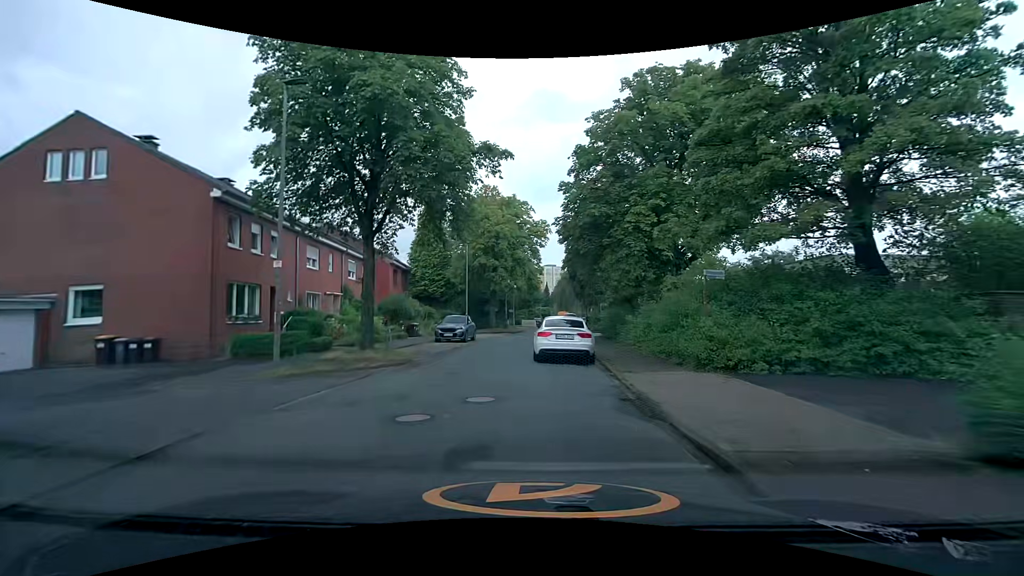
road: residential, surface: asphalt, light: Day
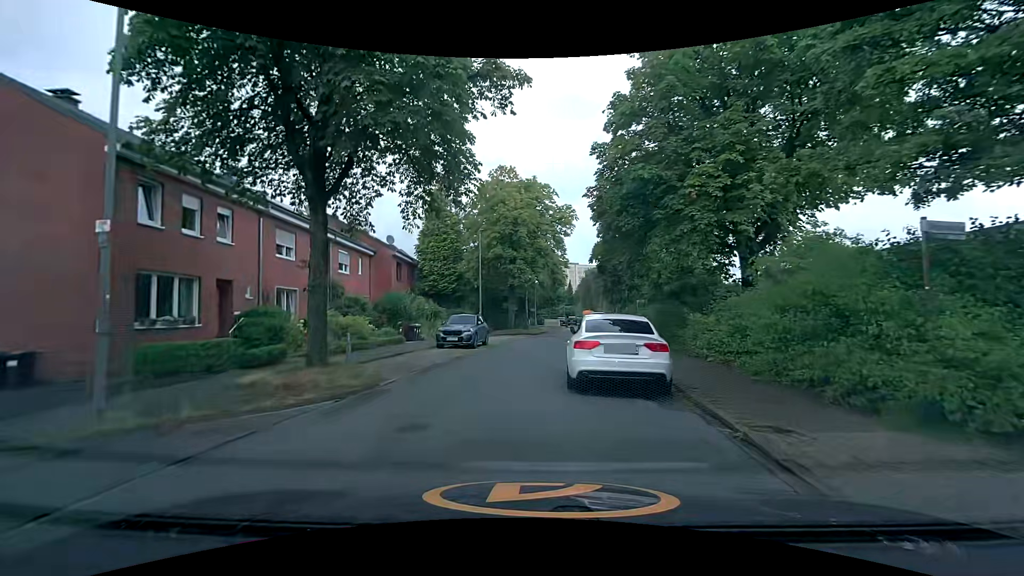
(-0.1, +6.1) m; -5°
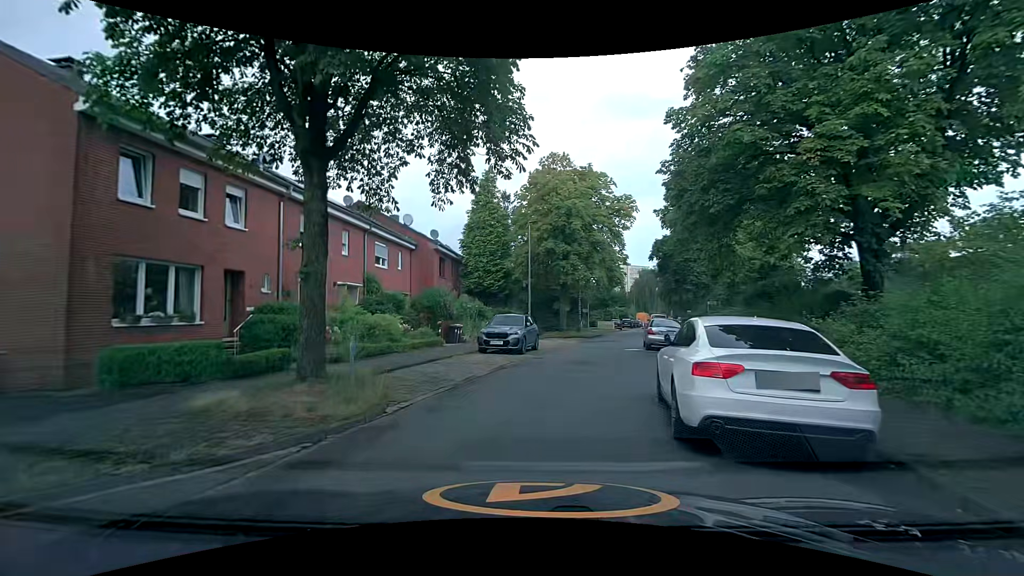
(-0.1, +3.5) m; -4°
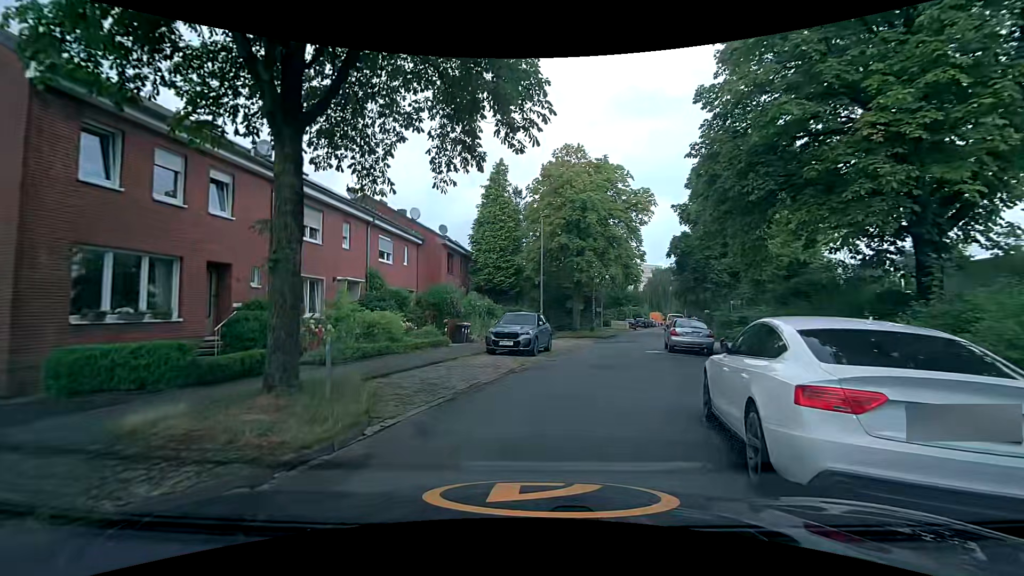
(0.0, +1.6) m; -3°
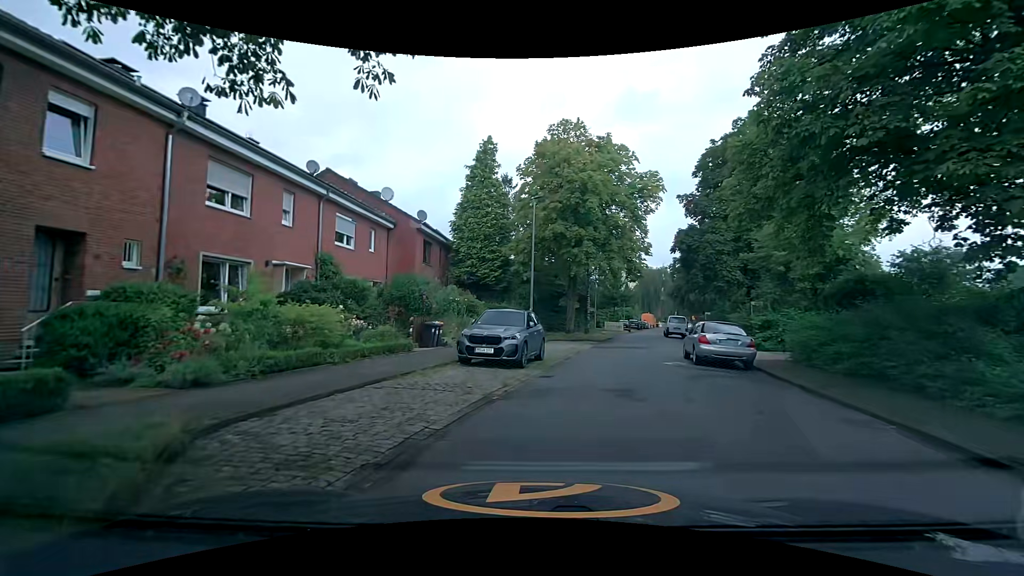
(+0.1, +4.7) m; +1°
